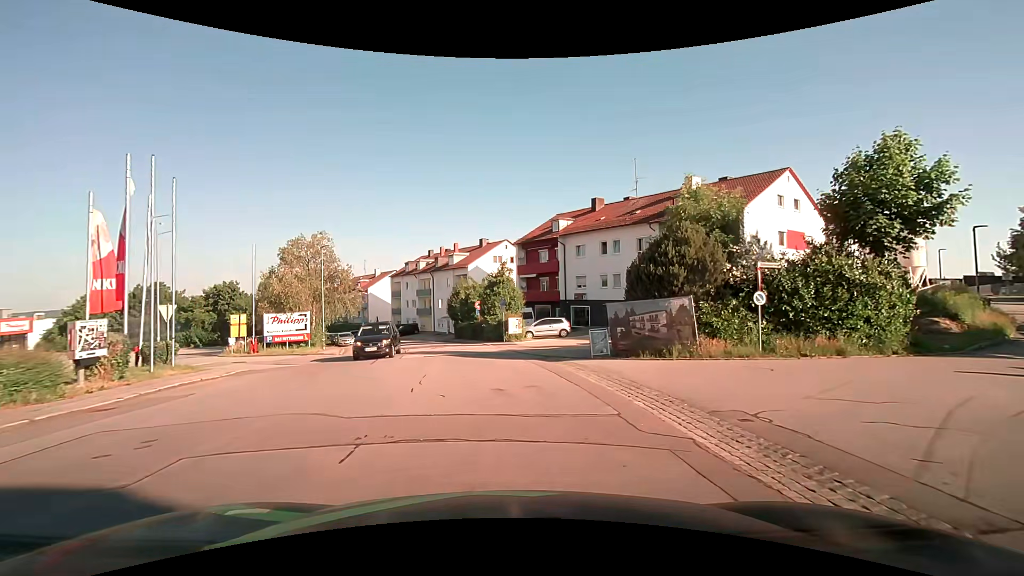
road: residential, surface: asphalt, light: Day
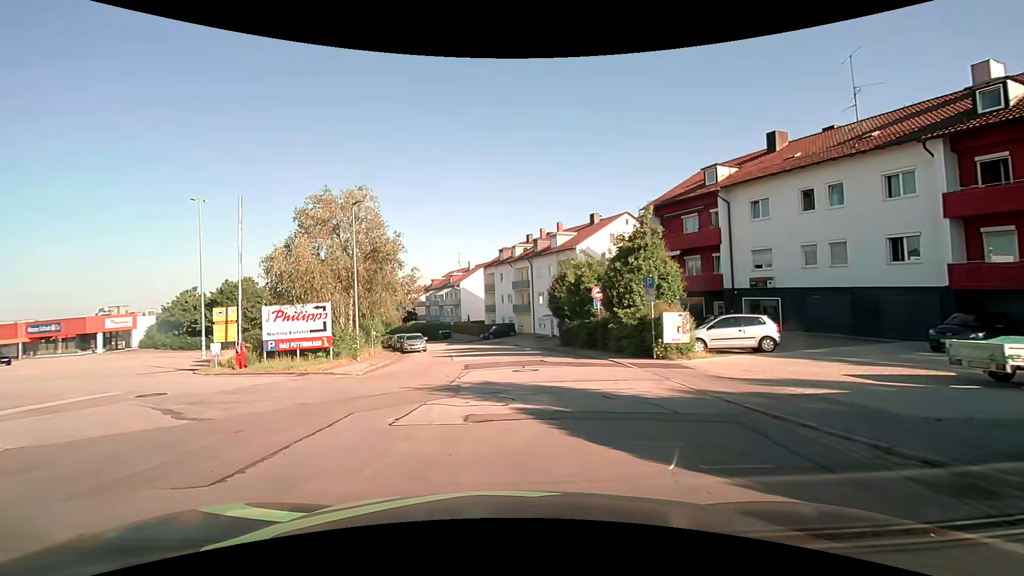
(-1.4, +15.5) m; -13°
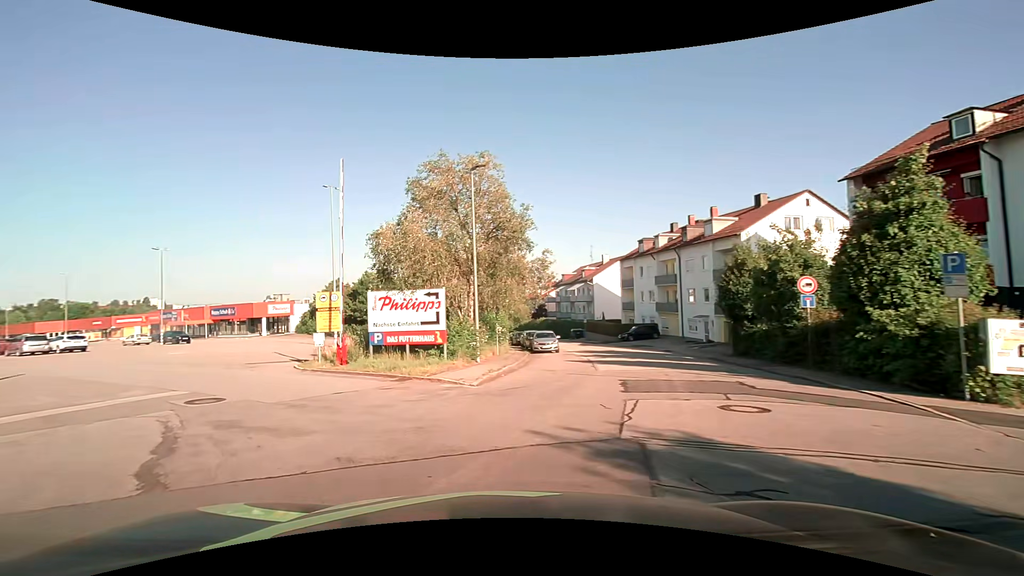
(-0.6, +5.8) m; -14°
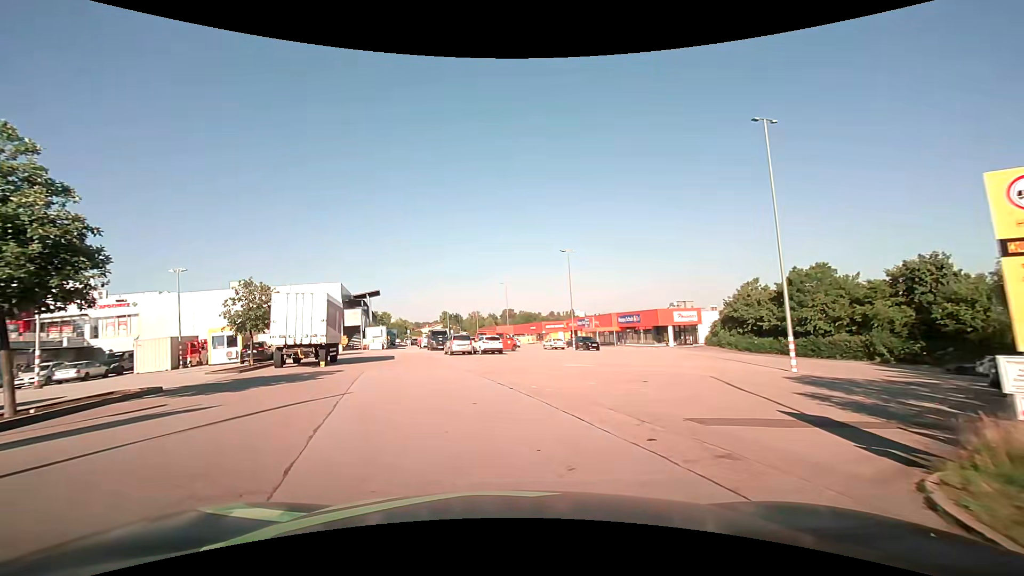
(-6.3, +14.3) m; -43°
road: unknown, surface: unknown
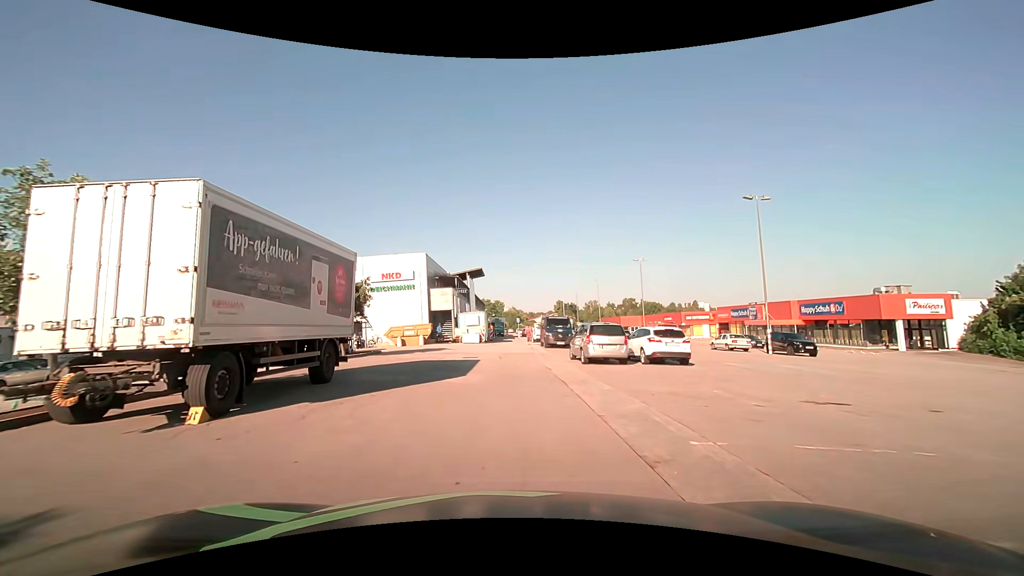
(-2.5, +19.0) m; -13°
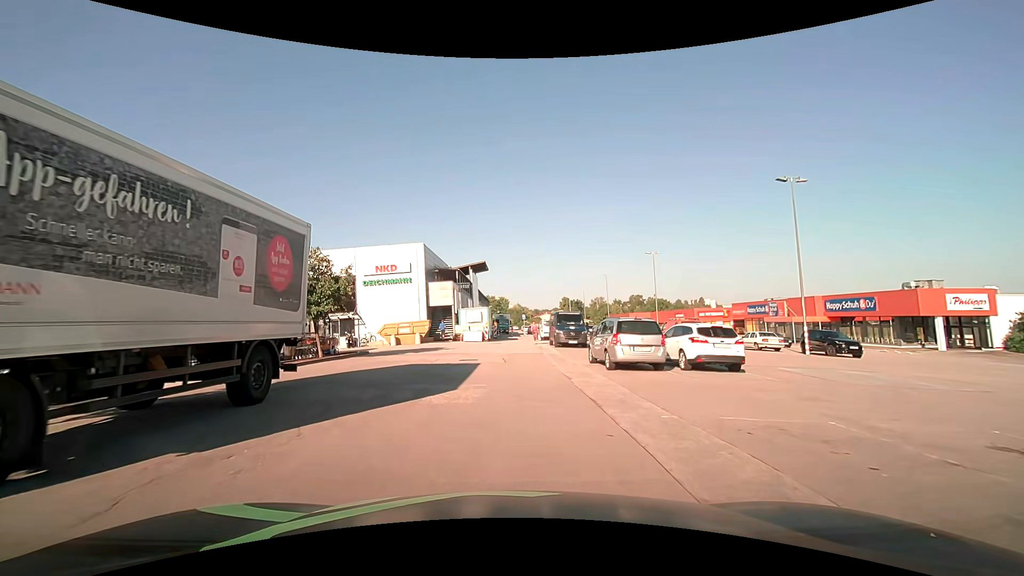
(0.0, +3.9) m; 0°
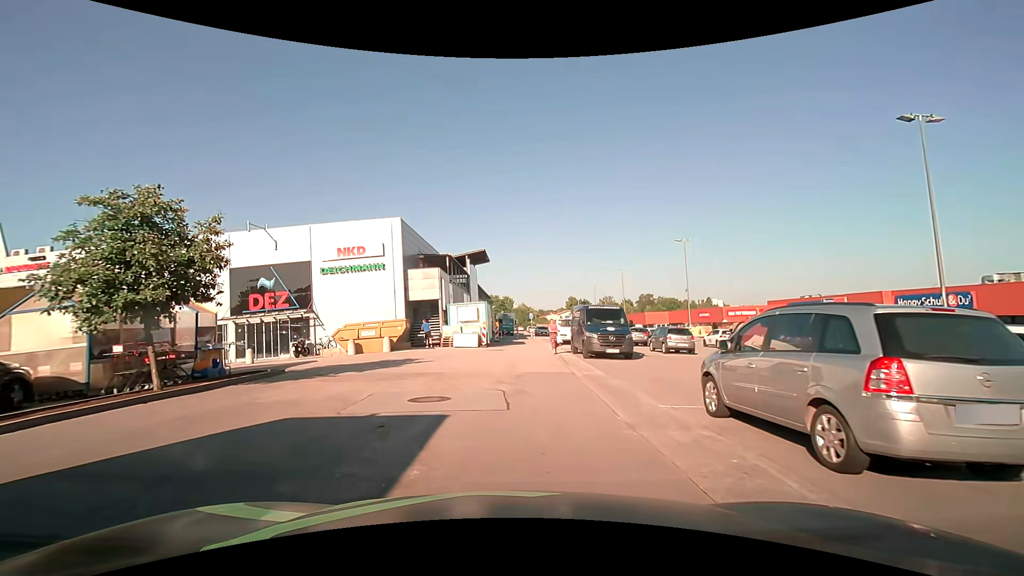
(0.0, +10.5) m; 0°
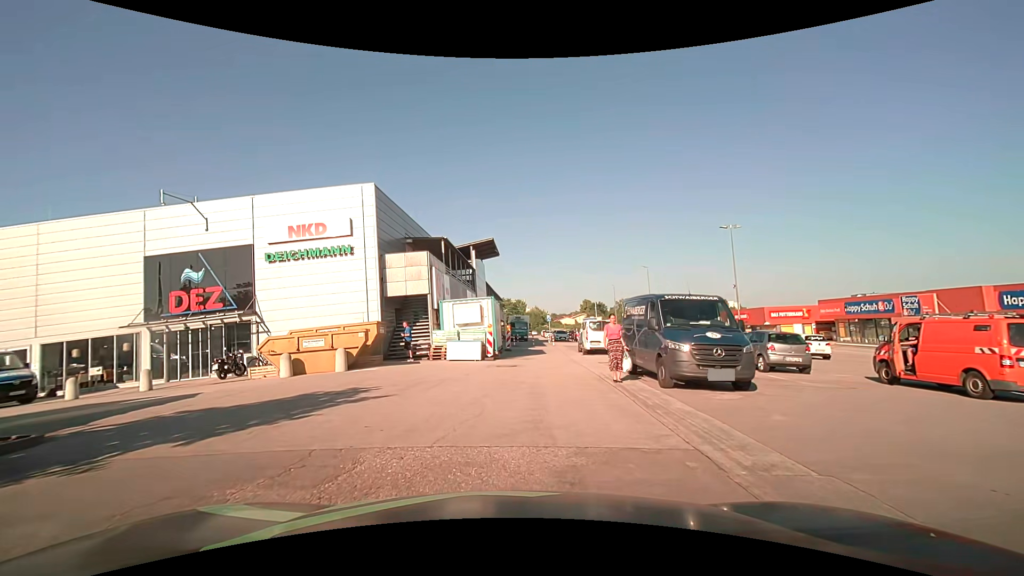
(-0.2, +9.0) m; -2°
